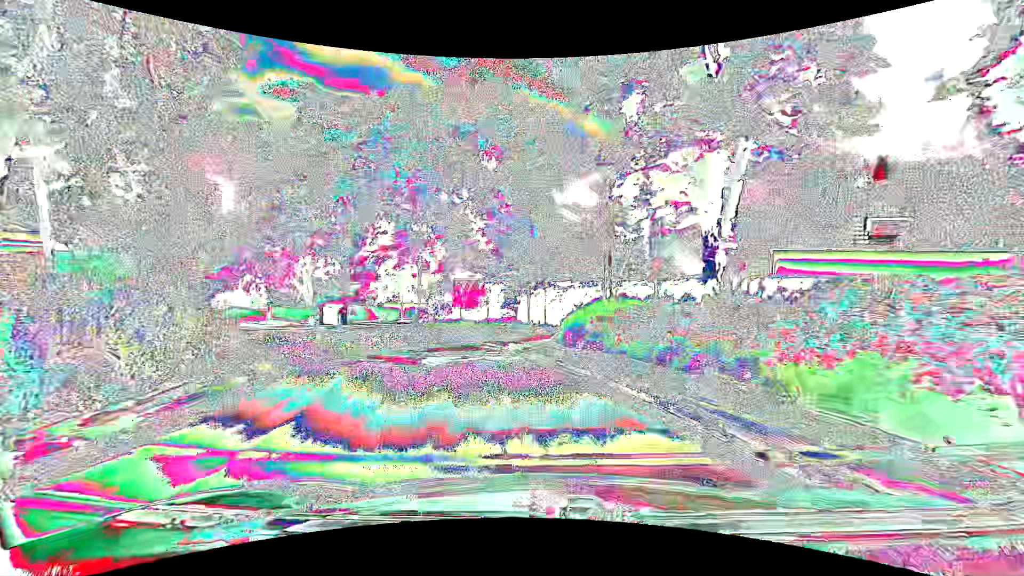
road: tertiary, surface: asphalt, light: Day
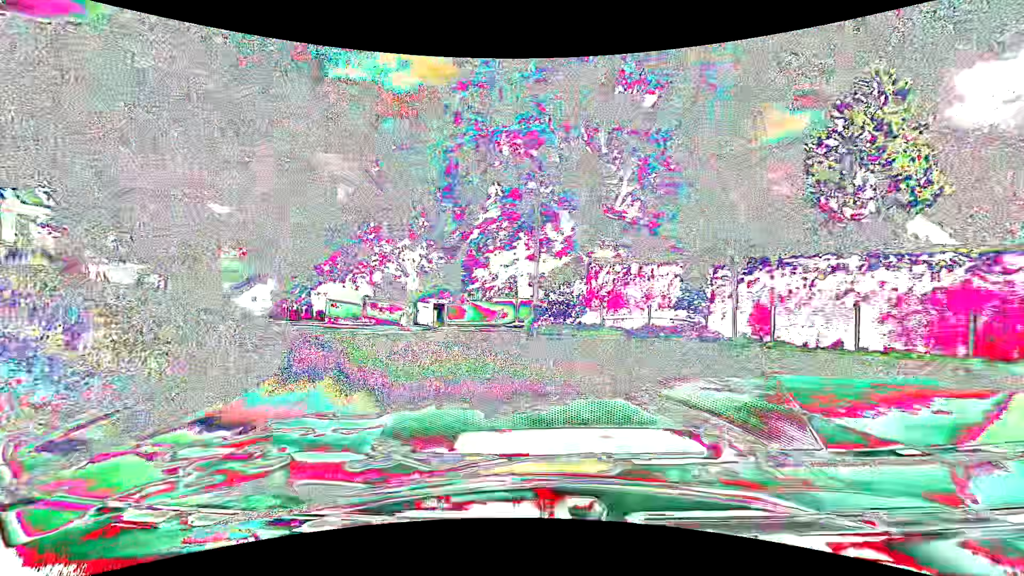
(-1.5, +12.0) m; -15°
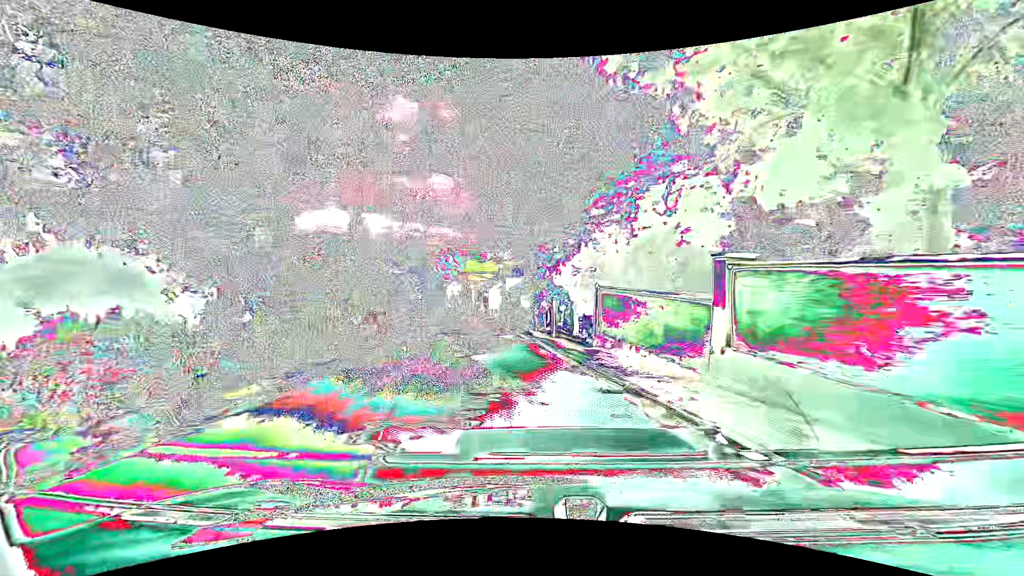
(-10.1, +29.5) m; -36°
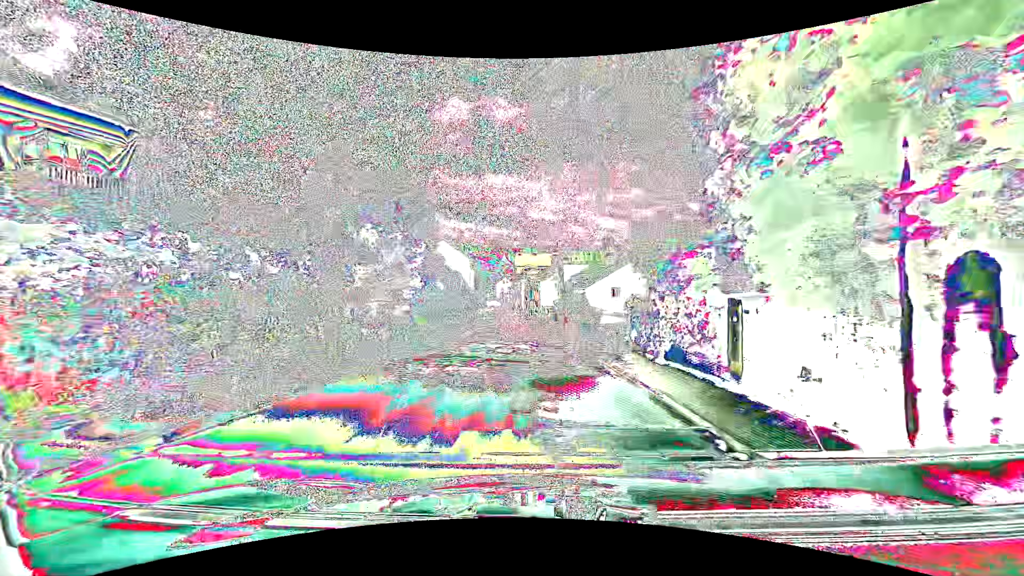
(-1.8, +20.6) m; -8°
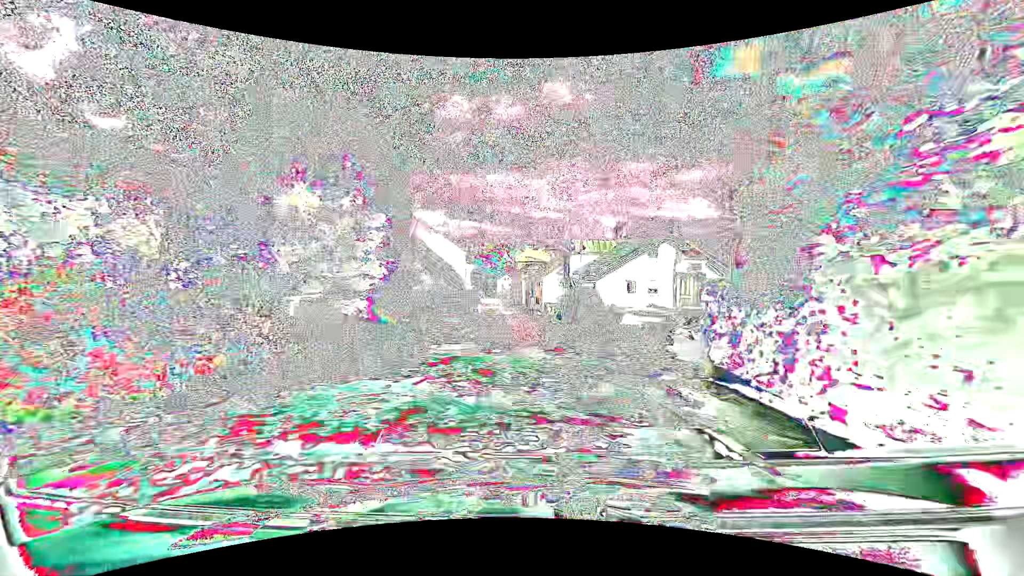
(+0.1, +7.3) m; +1°
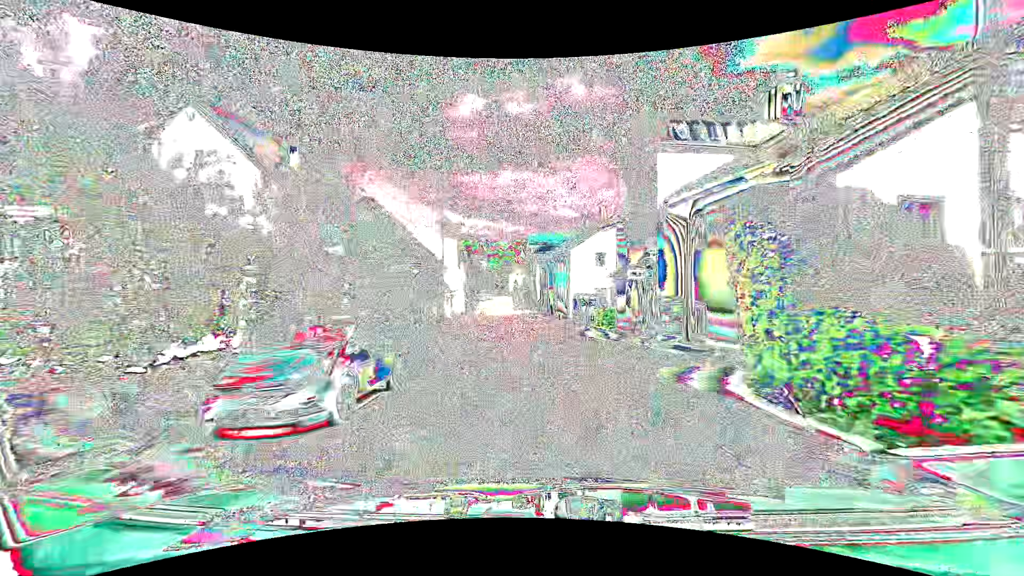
(-0.7, +30.4) m; -3°
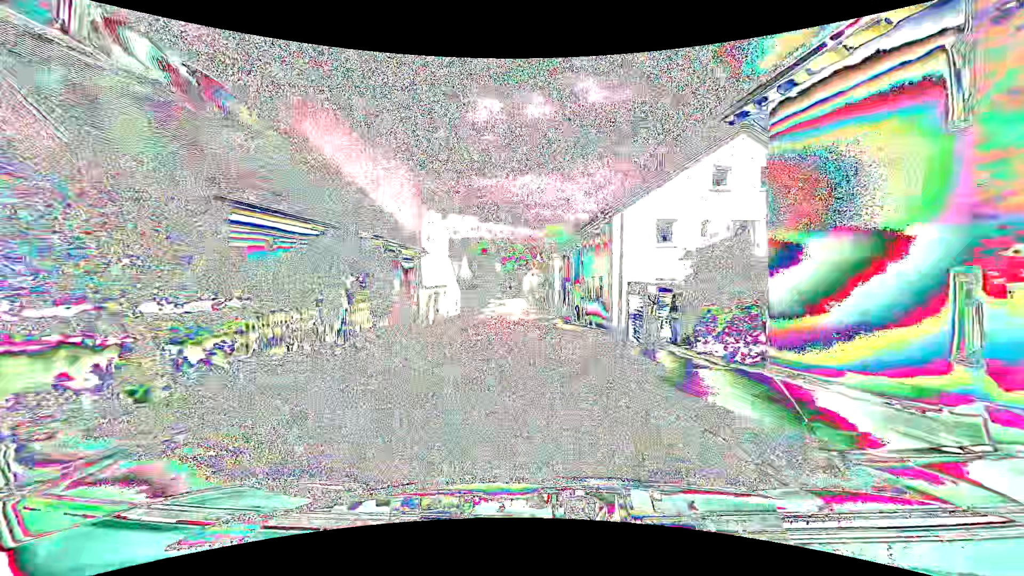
(-0.2, +16.0) m; -2°
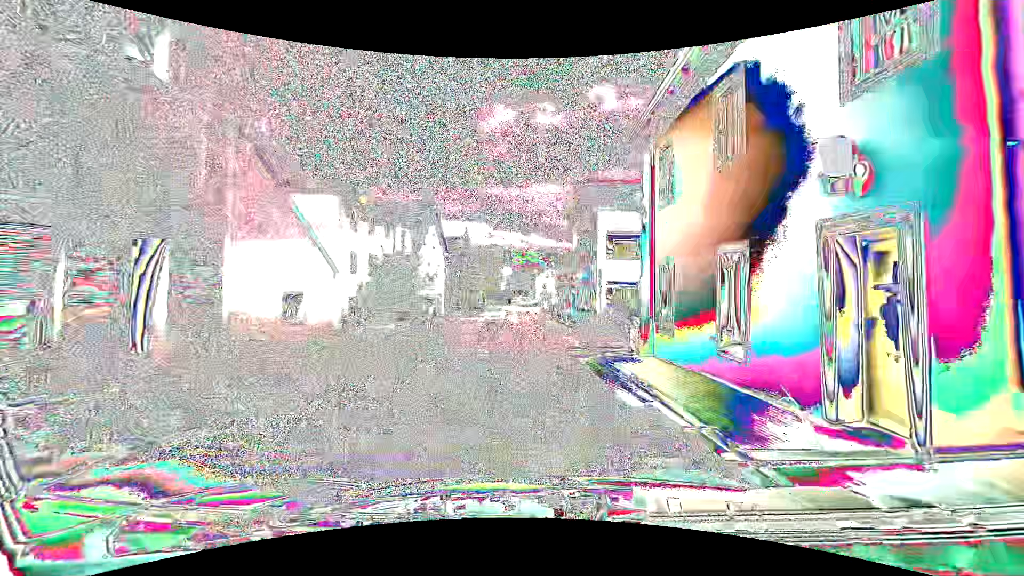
(-0.6, +33.8) m; -2°
(0, +10) (0, +20) (0, +30) (0, +40) (-1, +50) (-1, +60) (-1, +70) (-1, +80) (-2, +90) (-2, +100) m
